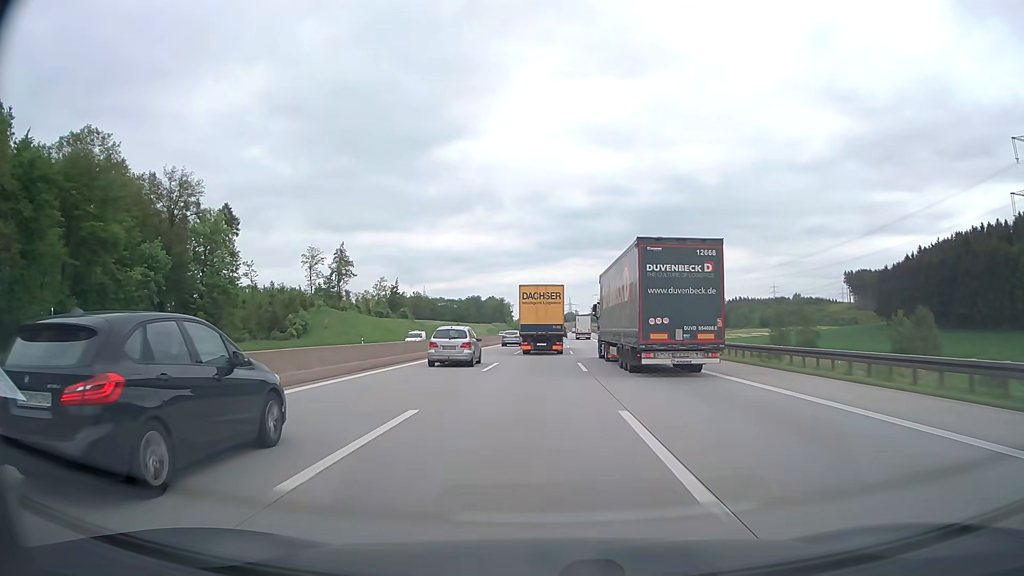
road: motorway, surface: asphalt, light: Day
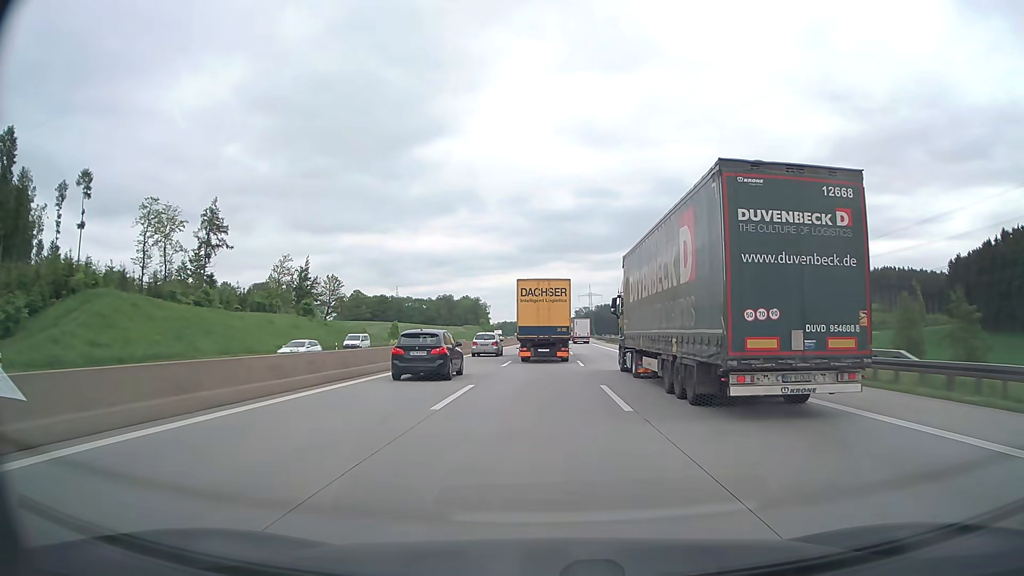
(+0.8, +65.4) m; +1°
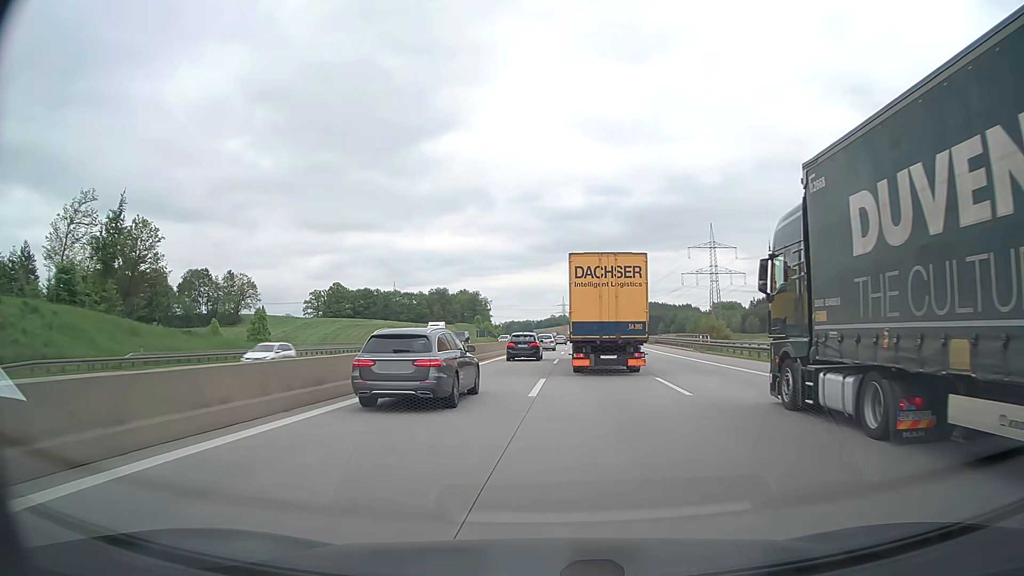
(0.0, +69.6) m; -1°
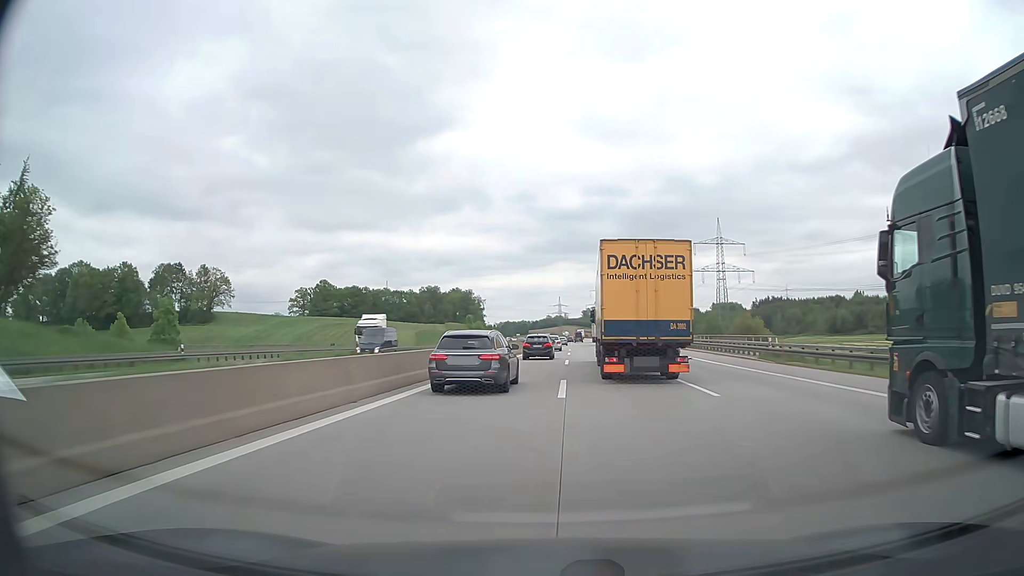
(0.0, +18.2) m; 0°
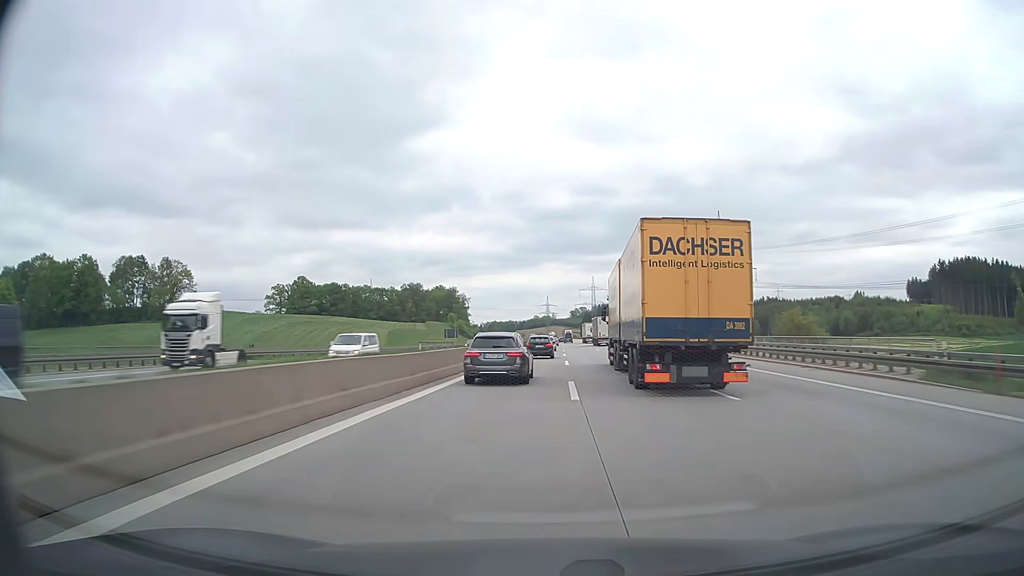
(+0.2, +18.6) m; +1°
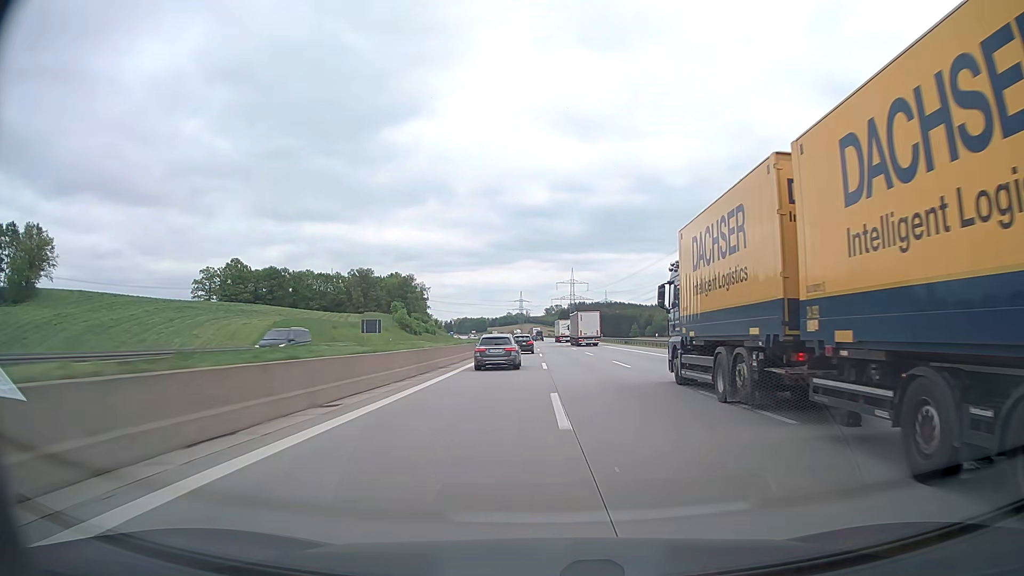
(+1.5, +58.8) m; +2°
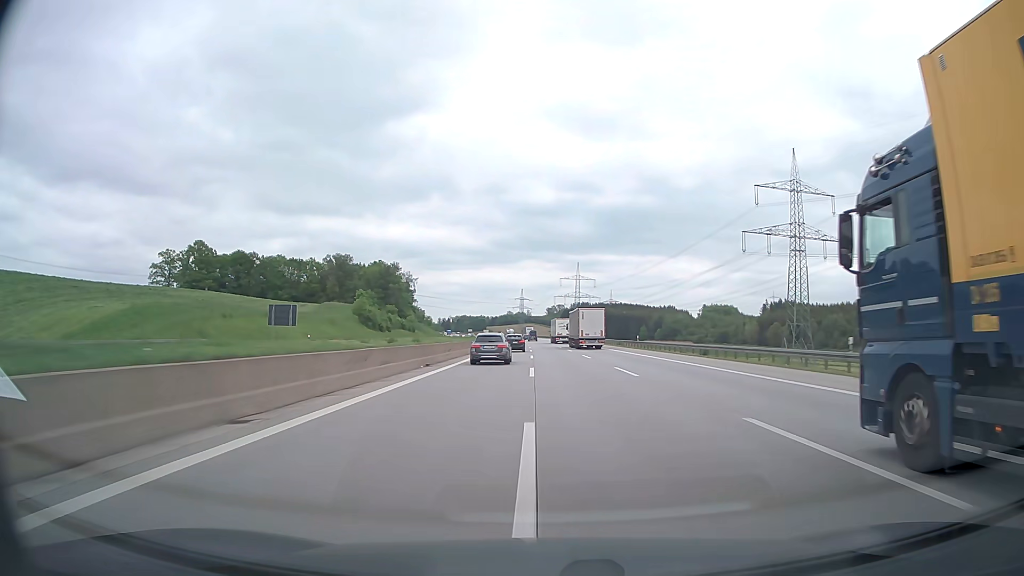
(0.0, +41.8) m; 0°
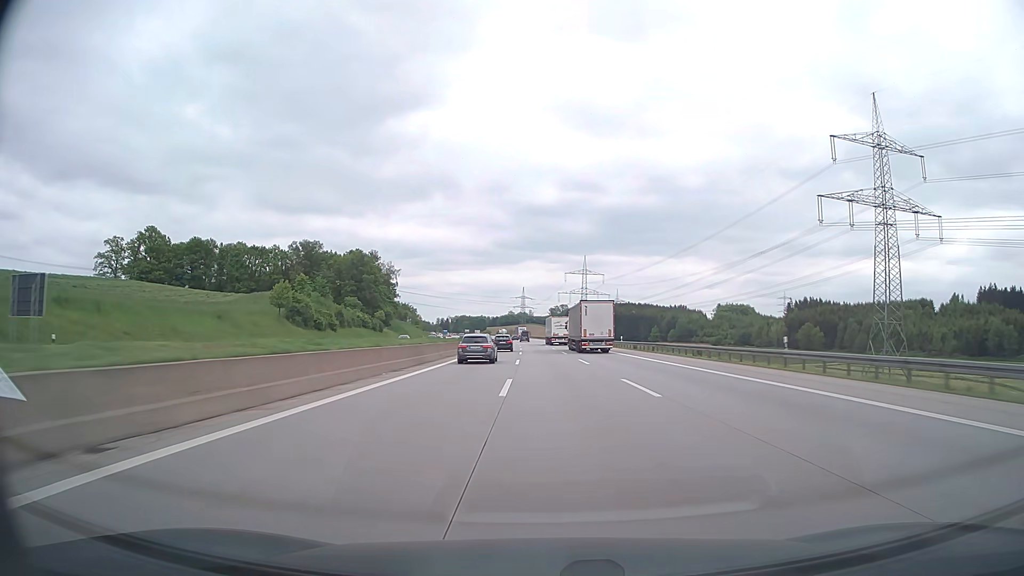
(+0.1, +43.6) m; 0°
(0, +10) (0, +20) (0, +30) (0, +40) (0, +50) (-1, +60) (-1, +70) (-1, +80) (-2, +90) (-2, +100) m
